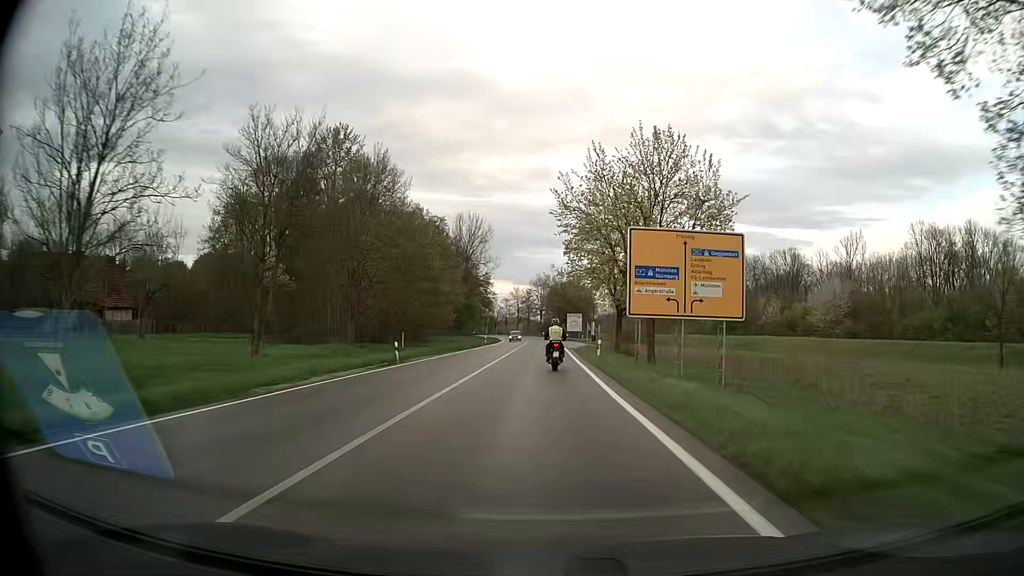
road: secondary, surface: asphalt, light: Day
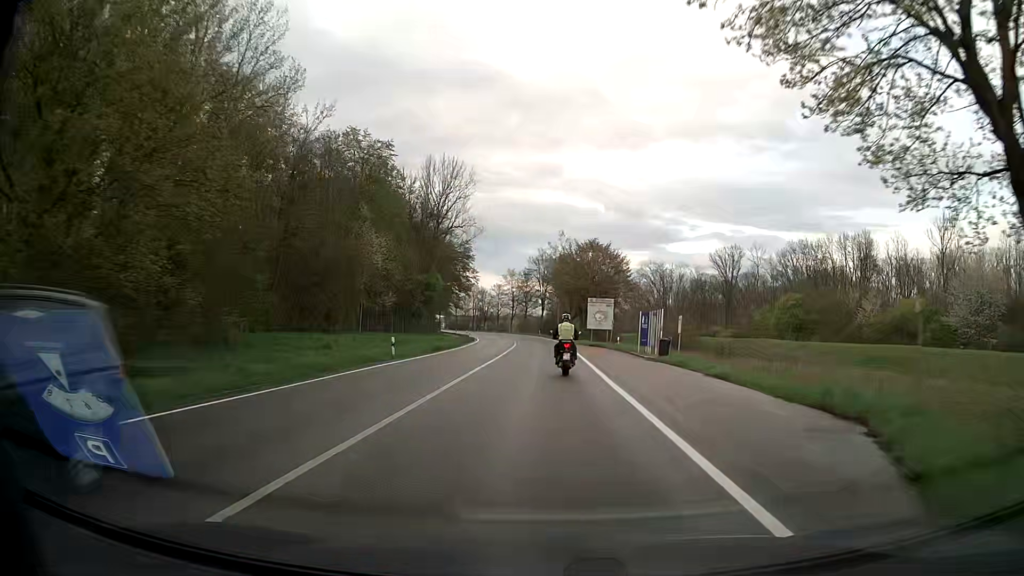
(-0.3, +51.0) m; 0°
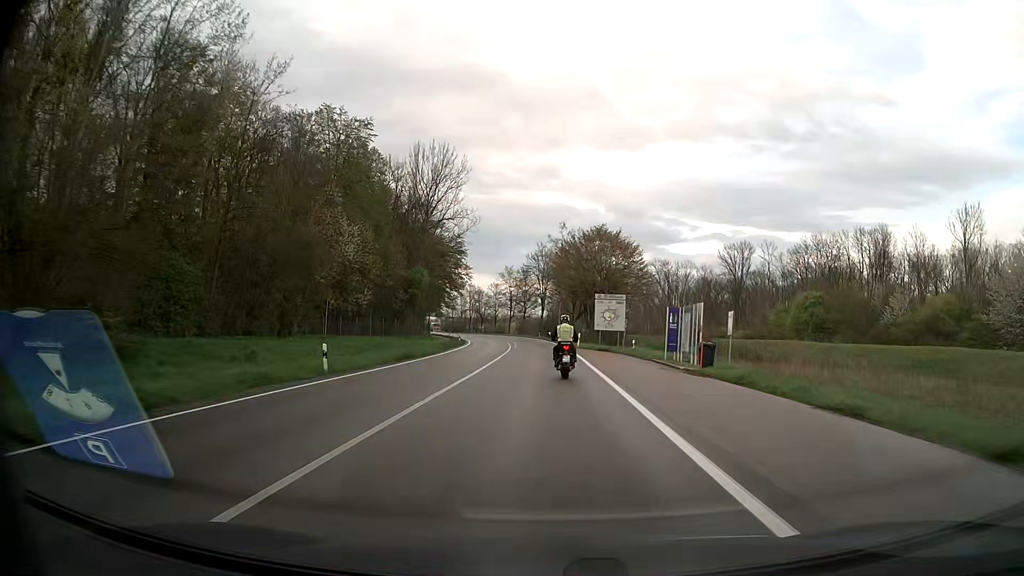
(0.0, +10.0) m; +1°
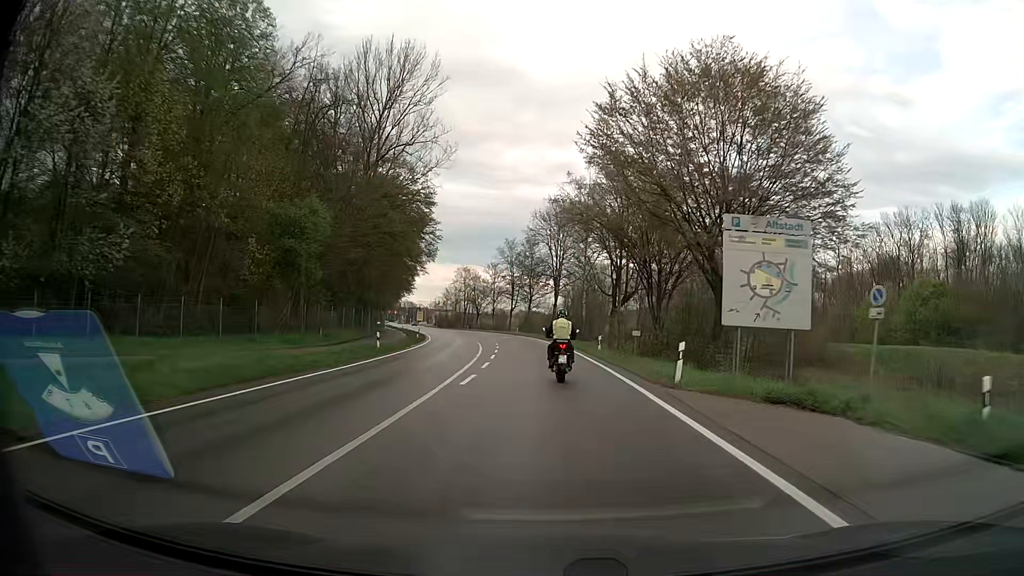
(-0.6, +38.8) m; -1°
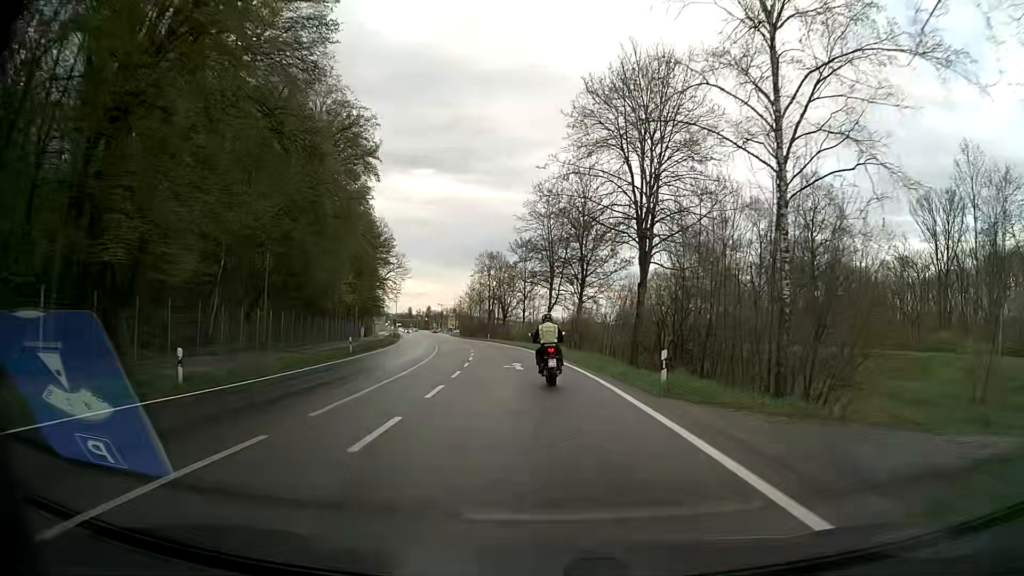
(-1.2, +44.2) m; -4°
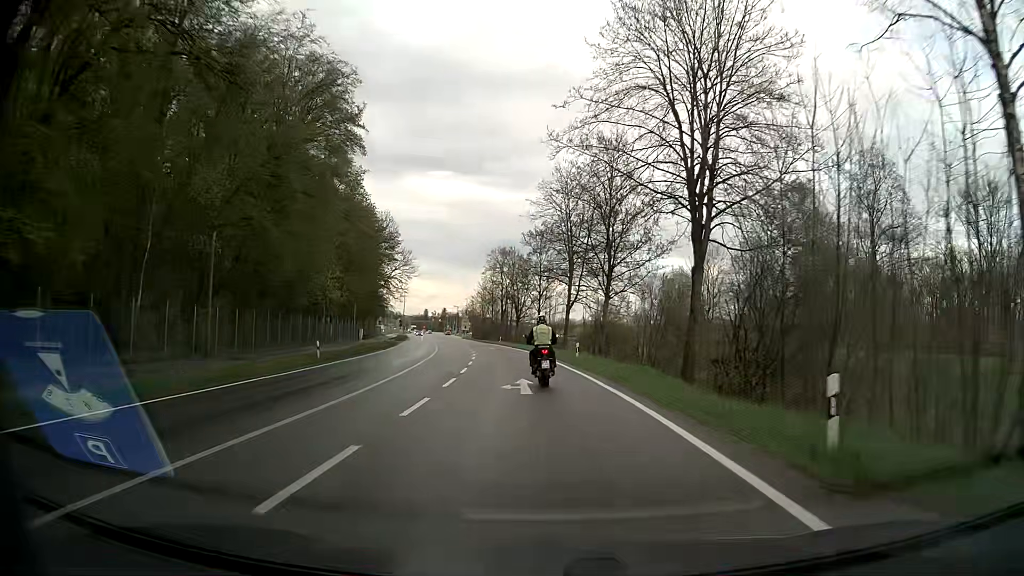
(-0.1, +8.8) m; -2°
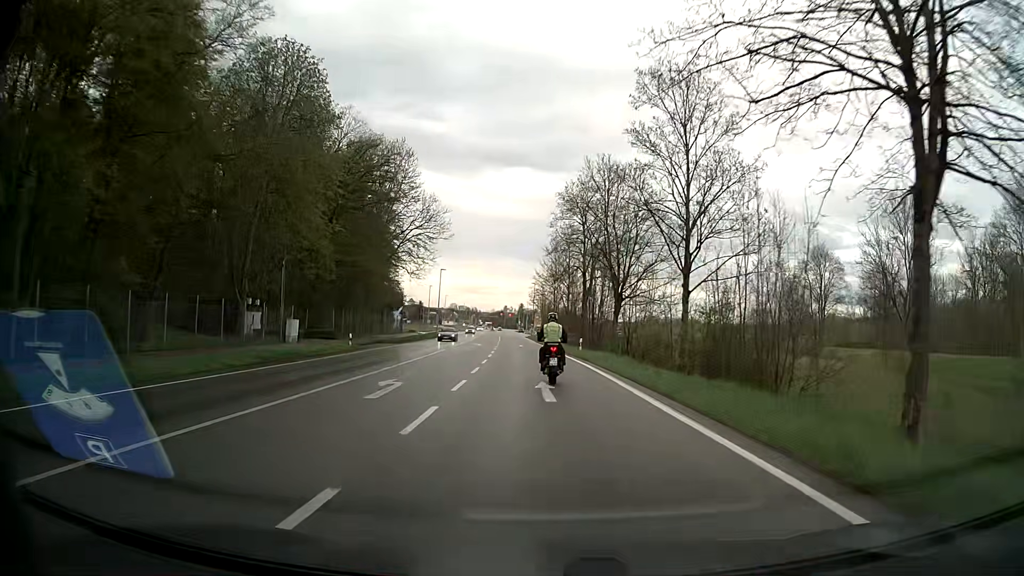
(-2.8, +44.7) m; -7°
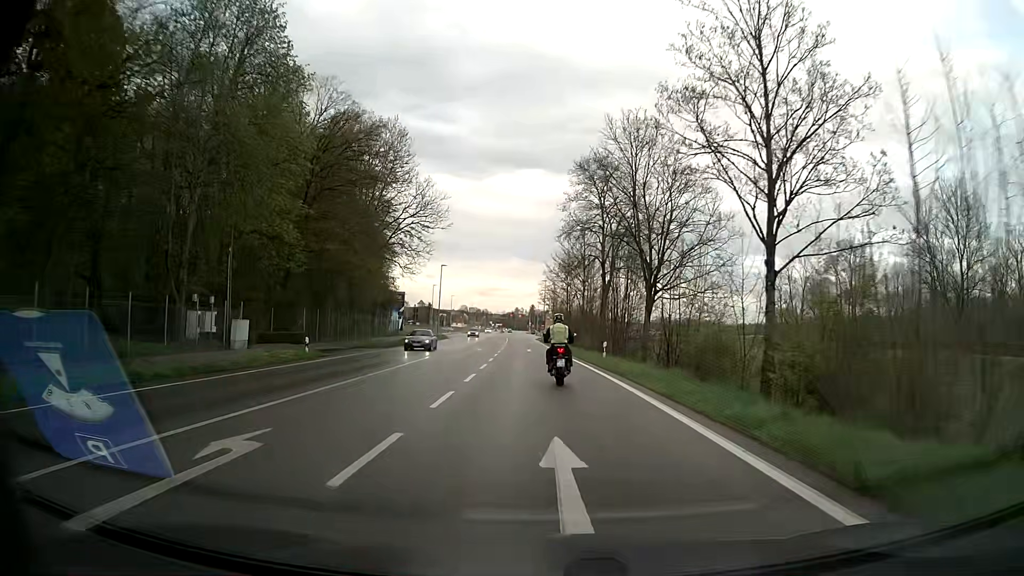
(-0.1, +9.0) m; -1°
(0, +10) (0, +20) (-1, +30) (-1, +40) (-2, +50) (-2, +60) (-3, +70) (-3, +80) (-4, +90) (-4, +100) m
